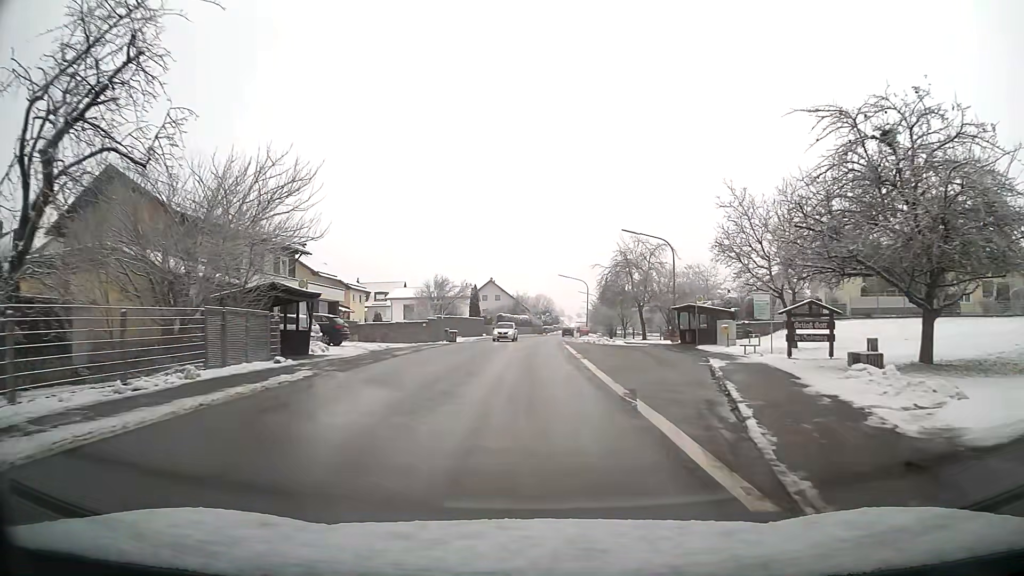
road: tertiary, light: Day
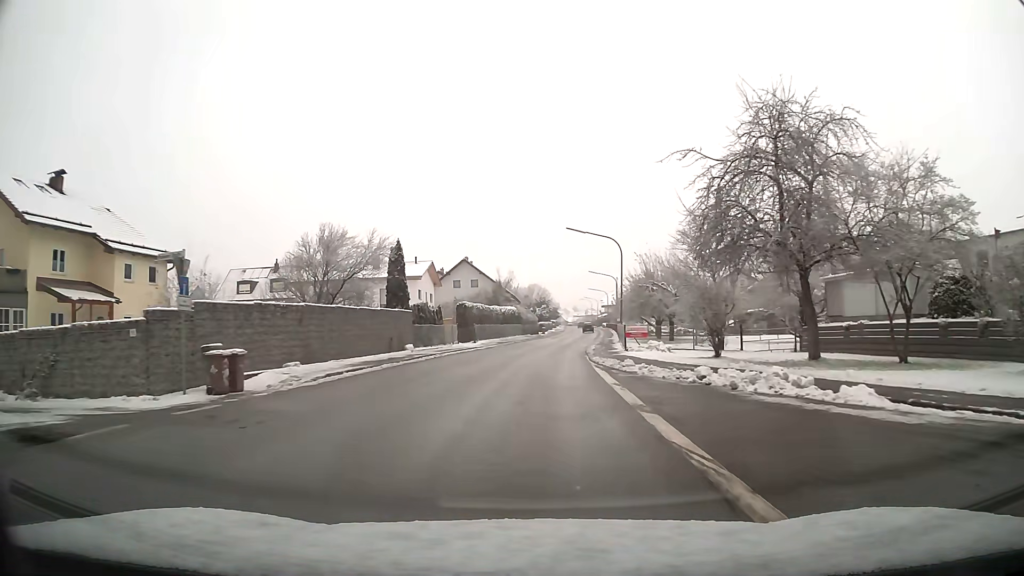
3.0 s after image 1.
(+0.3, +38.6) m; +1°
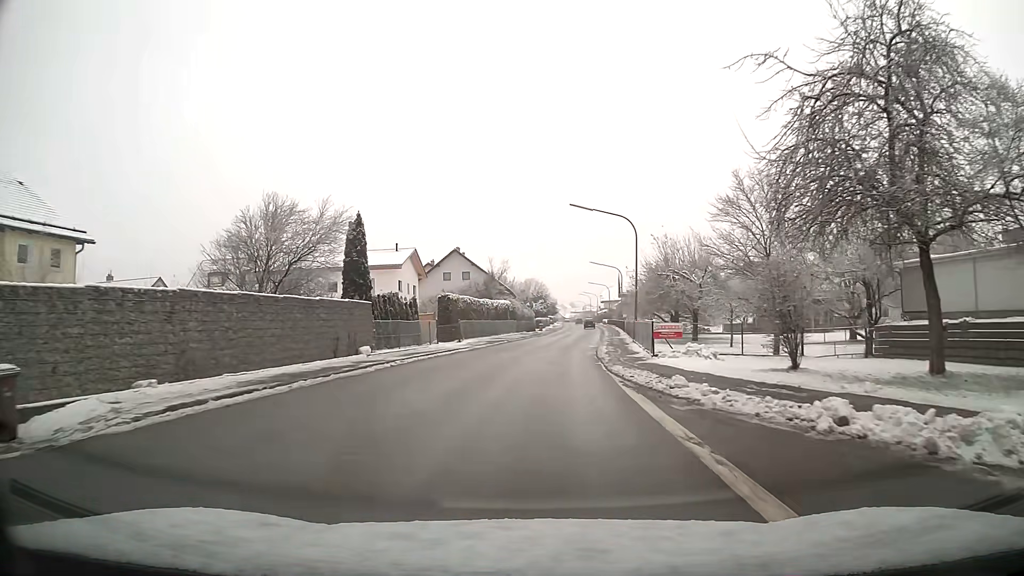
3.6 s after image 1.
(0.0, +7.8) m; 0°
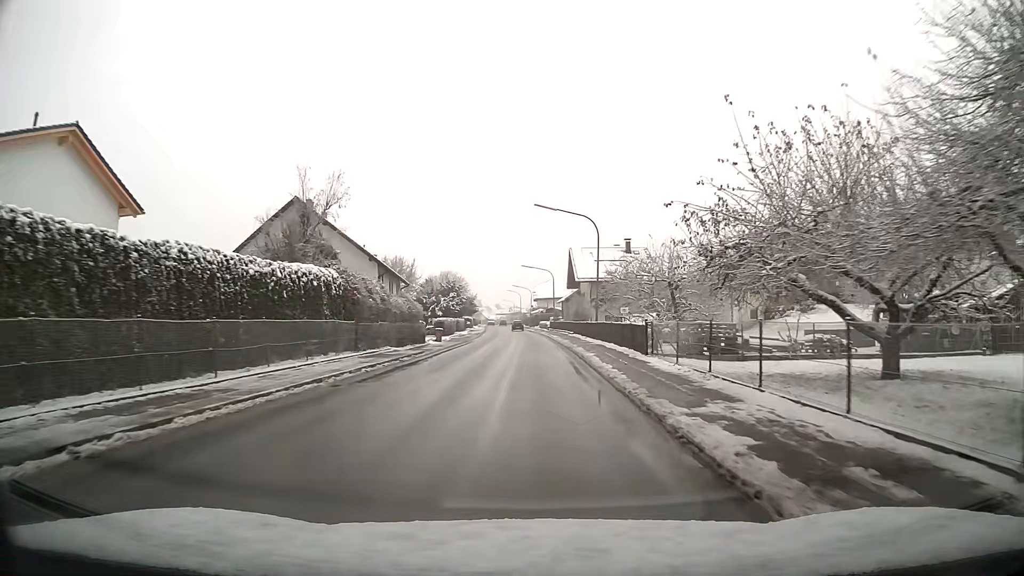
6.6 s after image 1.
(+2.2, +39.4) m; +6°
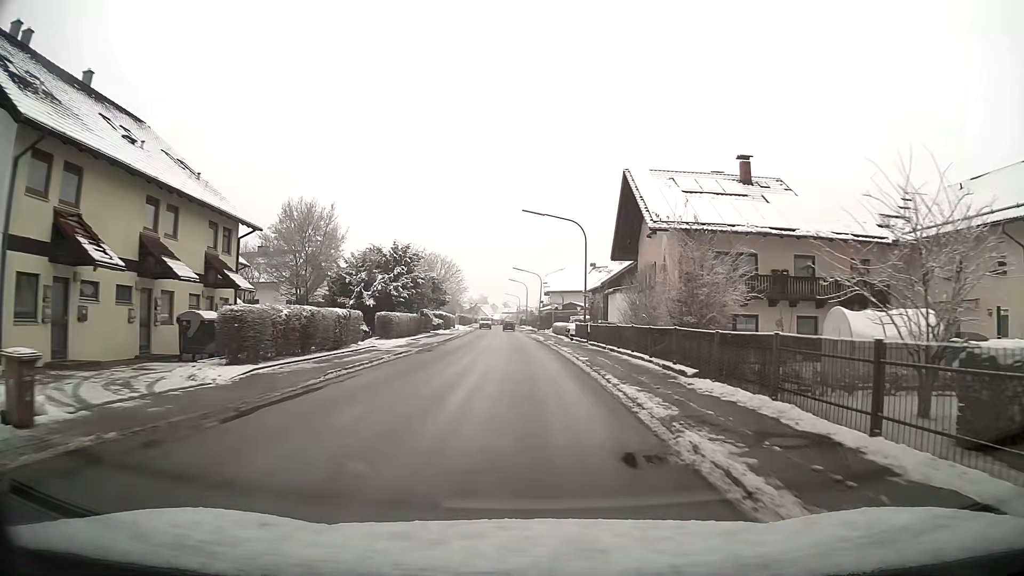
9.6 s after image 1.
(-0.2, +39.3) m; -1°
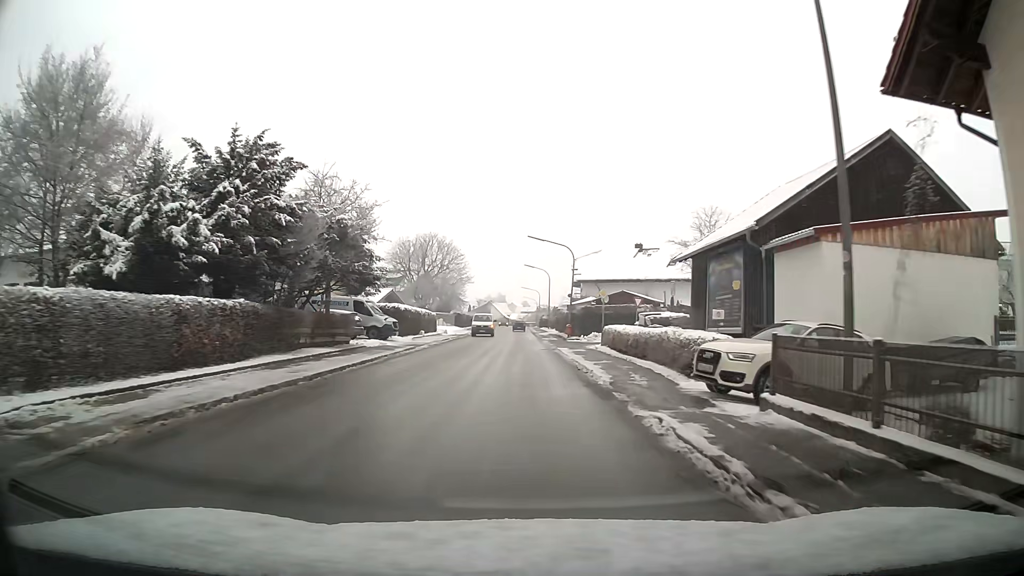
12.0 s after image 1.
(-0.5, +31.3) m; -1°
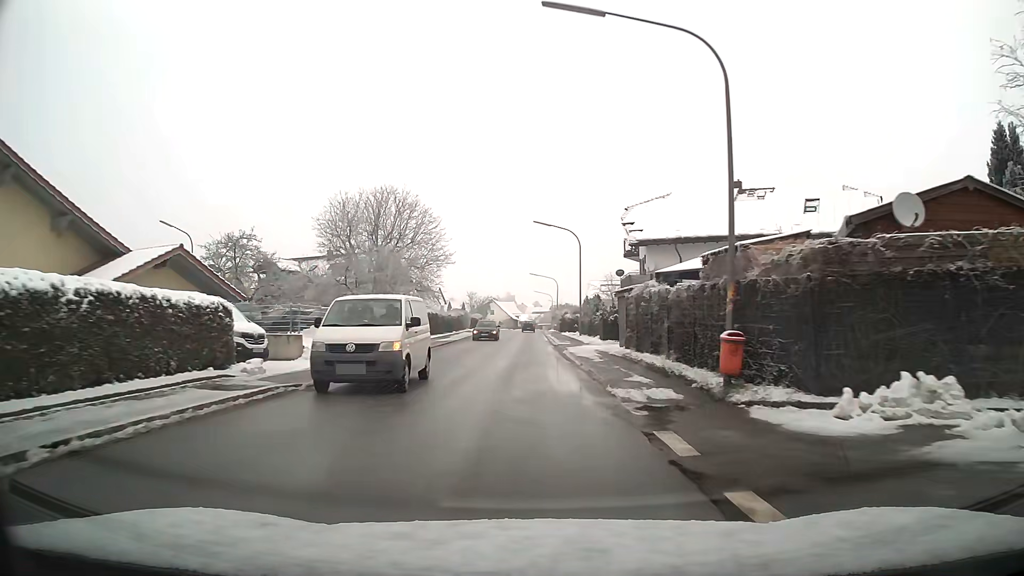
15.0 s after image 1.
(-0.6, +39.3) m; -2°
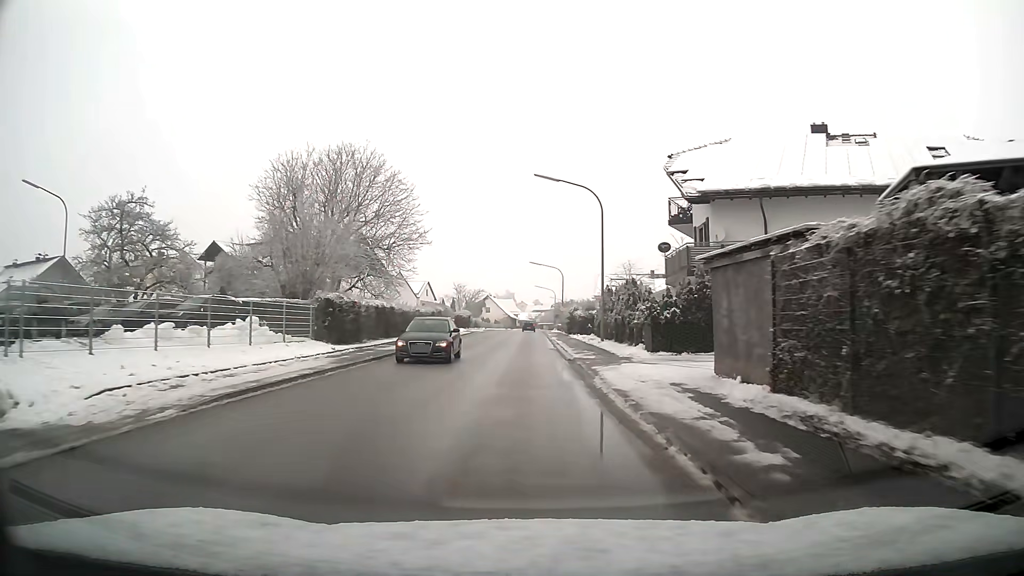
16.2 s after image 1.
(0.0, +15.6) m; 0°
(0, +10) (0, +20) (0, +30) (0, +40) (0, +50) (0, +60) (0, +70) (0, +80) (0, +90) (0, +100) m
